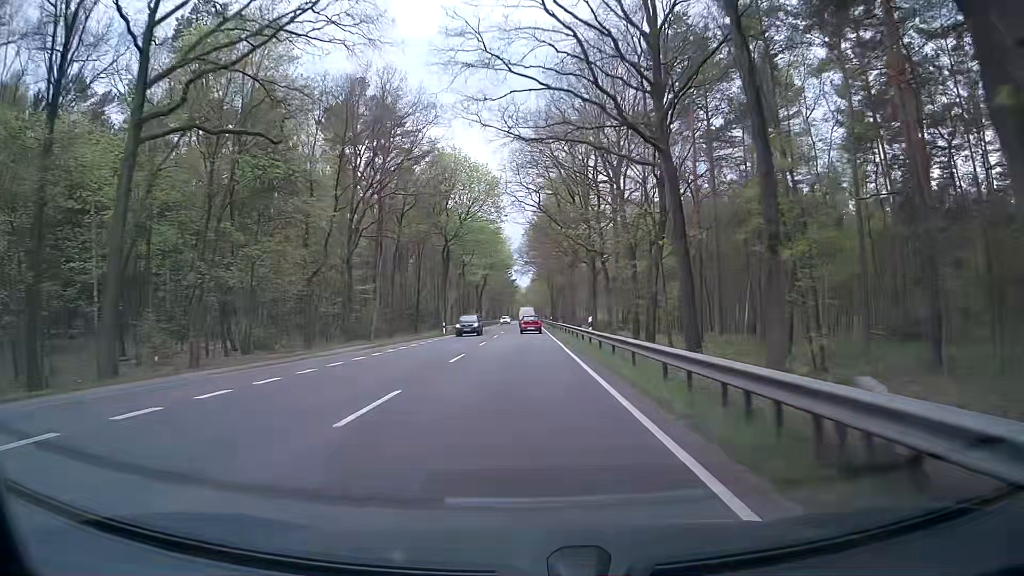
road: primary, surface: asphalt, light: Day
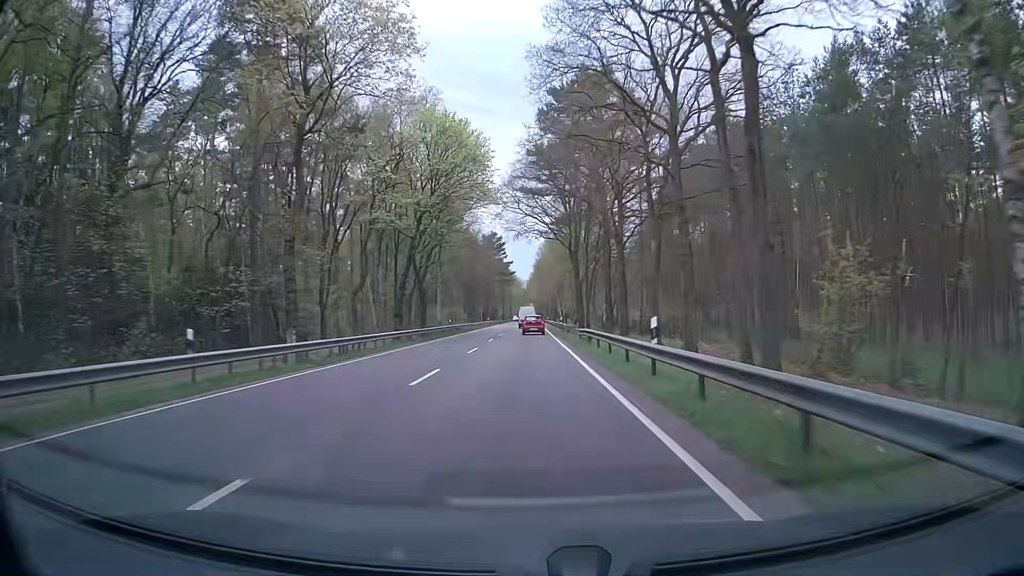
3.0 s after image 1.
(0.0, +67.0) m; 0°
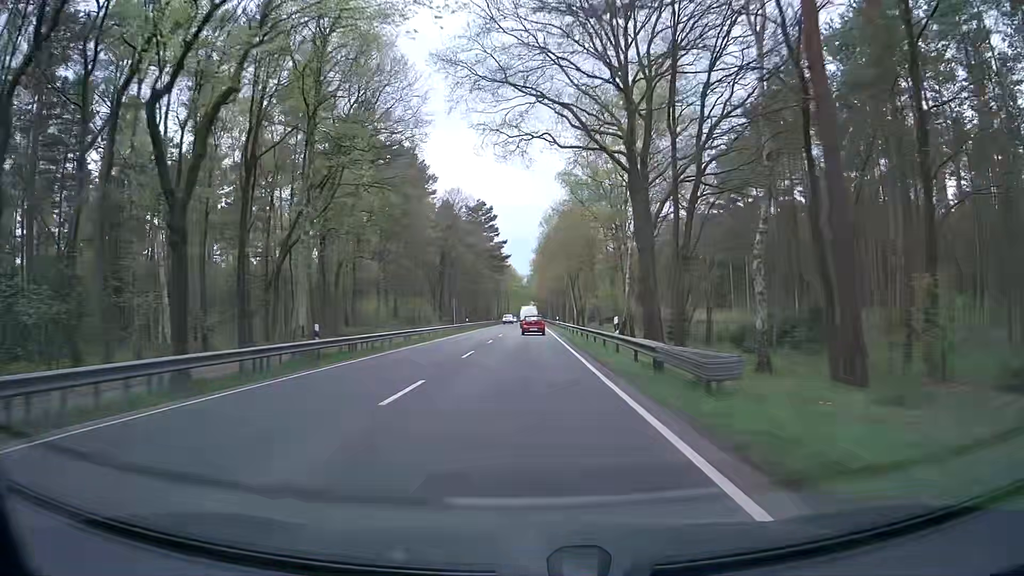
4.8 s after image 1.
(0.0, +39.1) m; 0°
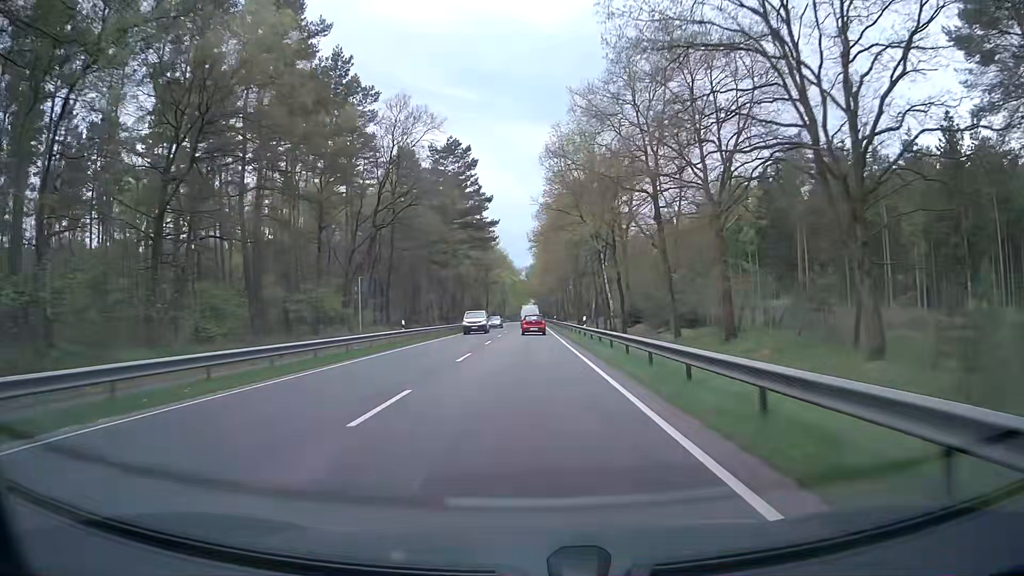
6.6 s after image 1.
(+0.1, +38.1) m; 0°
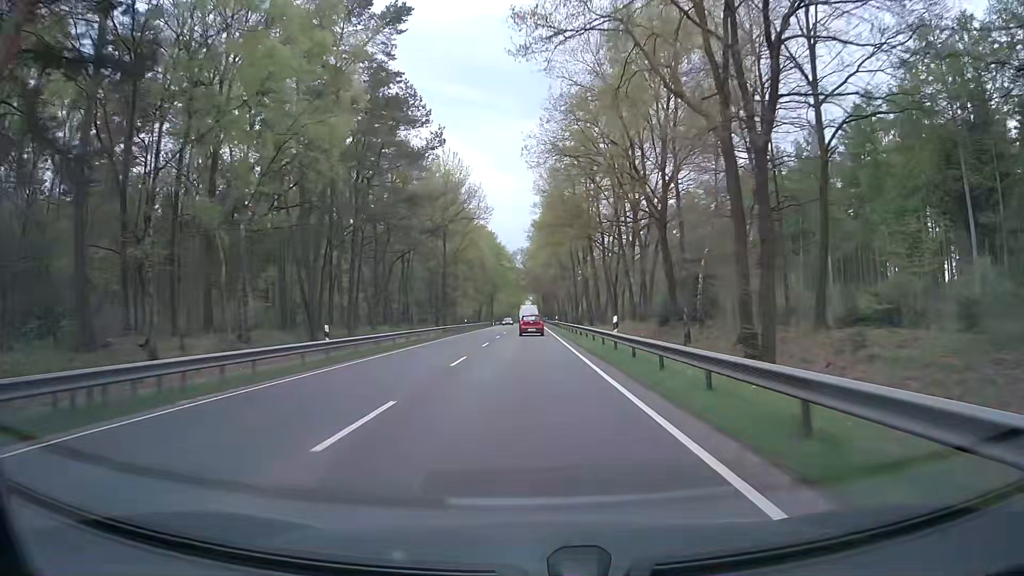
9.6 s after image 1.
(+0.1, +61.6) m; 0°
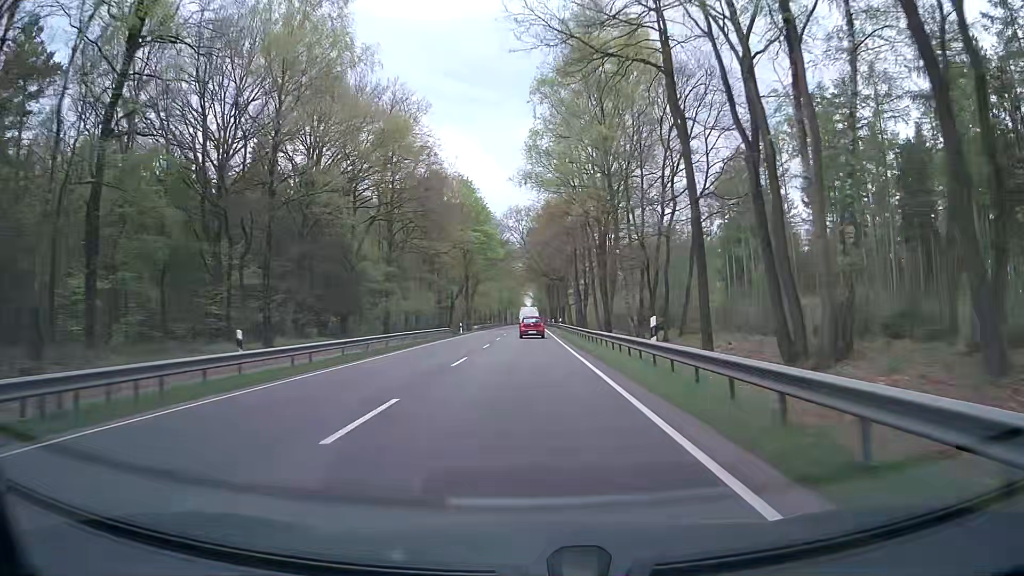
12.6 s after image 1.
(+0.2, +59.7) m; 0°
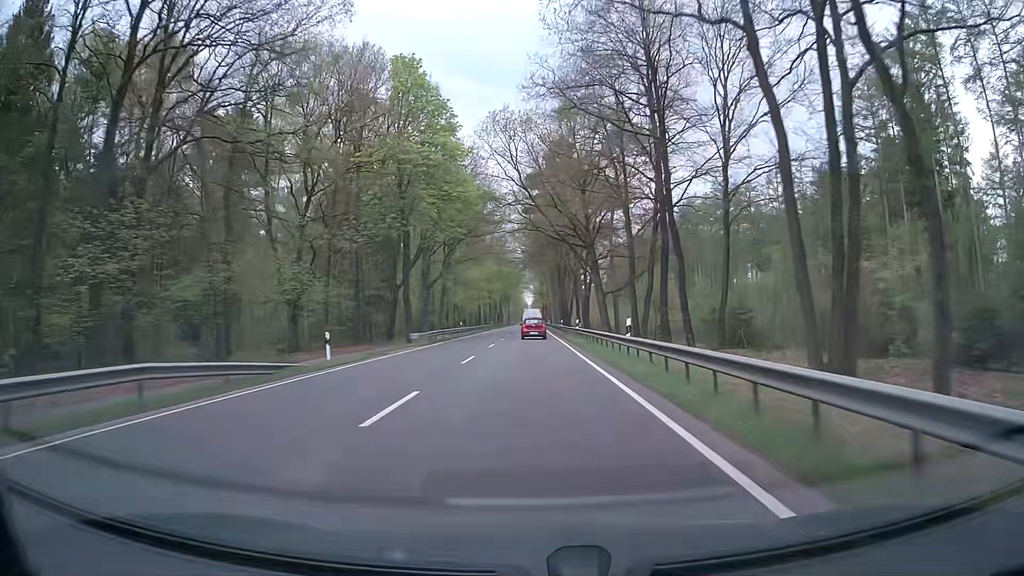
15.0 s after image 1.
(-0.2, +46.9) m; 0°
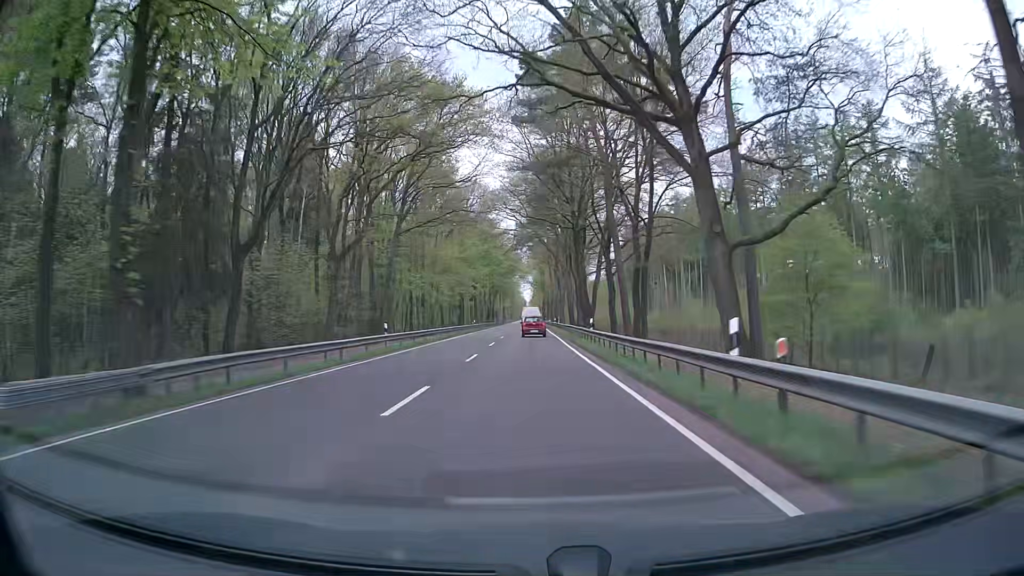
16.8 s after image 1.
(-0.2, +35.2) m; 0°
(0, +10) (0, +20) (0, +30) (0, +40) (0, +50) (0, +60) (0, +70) (0, +80) (0, +90) (0, +100) m
